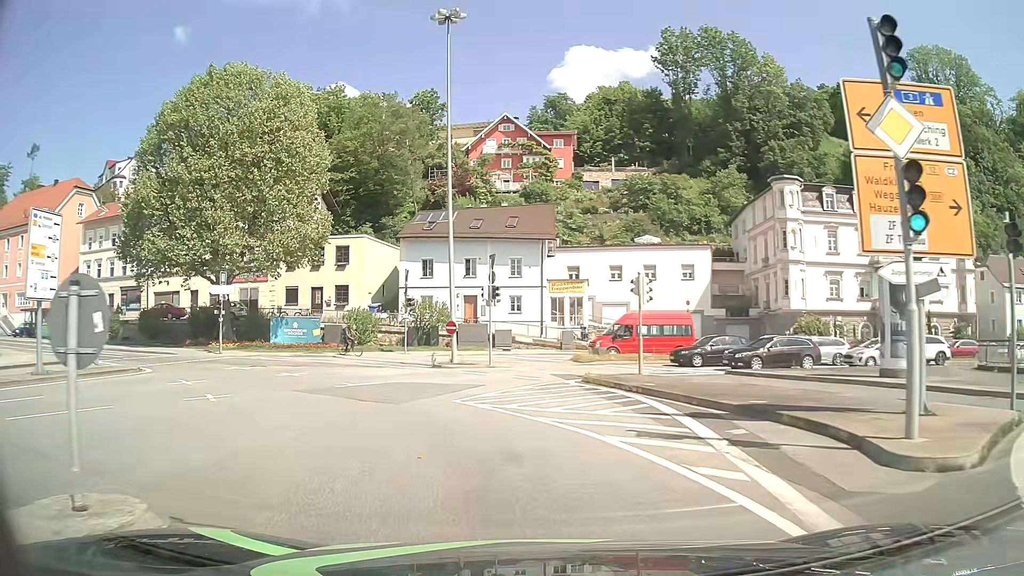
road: primary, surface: asphalt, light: Day
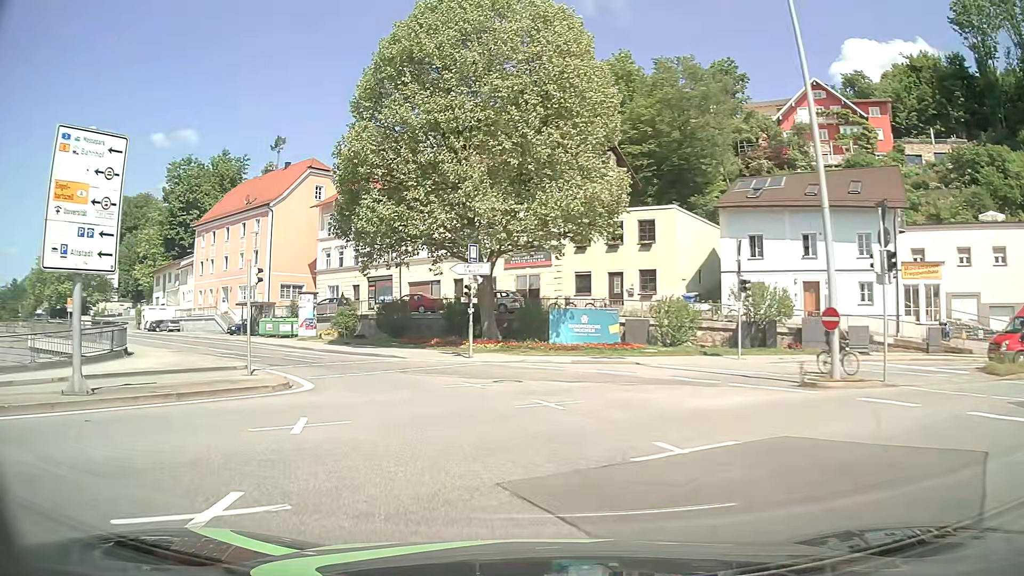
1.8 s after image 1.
(-2.5, +11.6) m; -25°
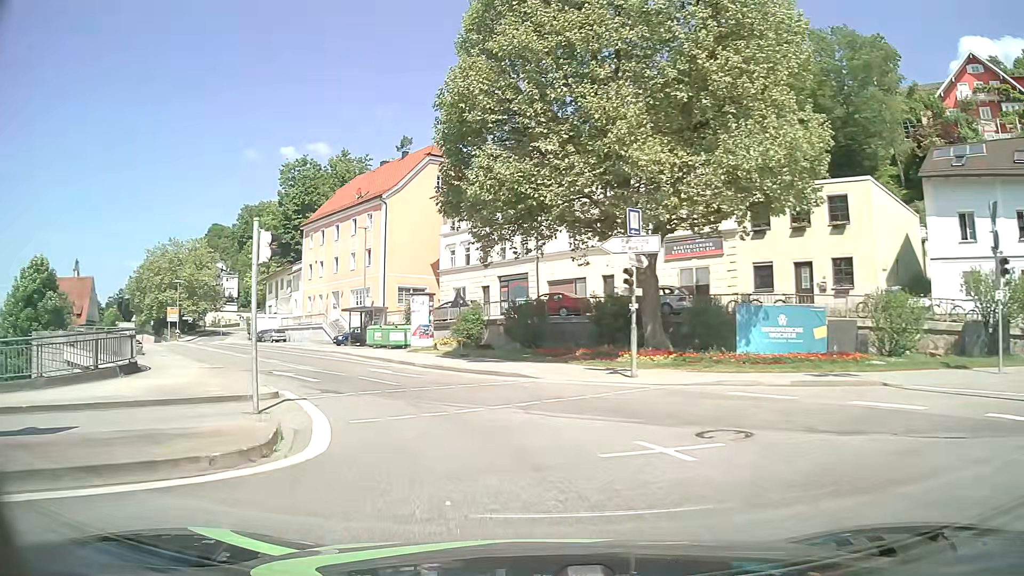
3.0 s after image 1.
(-1.1, +9.2) m; -12°
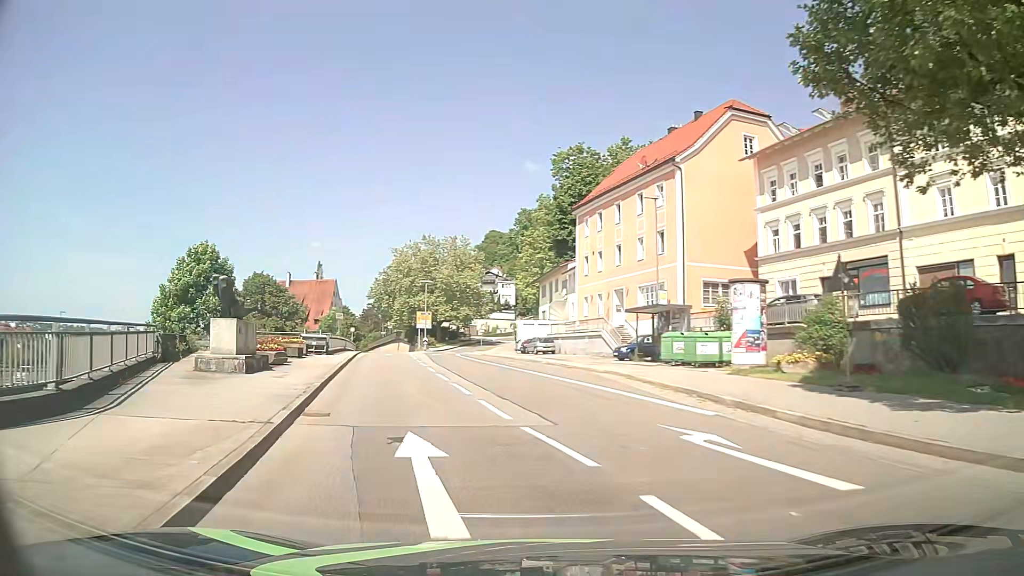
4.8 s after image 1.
(-3.2, +14.8) m; -25°
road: primary_link
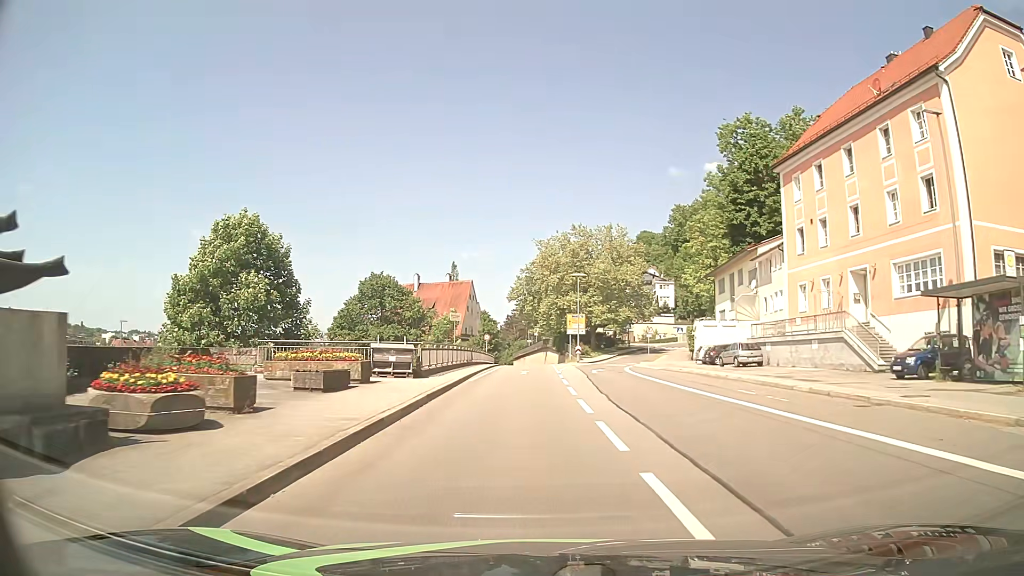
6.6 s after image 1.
(-2.7, +16.2) m; -13°
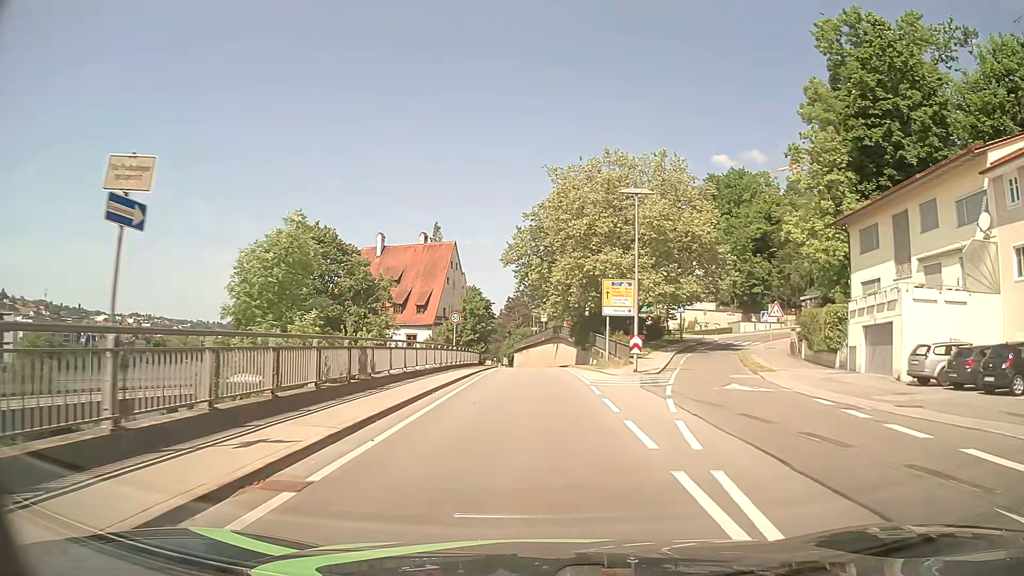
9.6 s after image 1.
(-0.4, +32.1) m; -1°
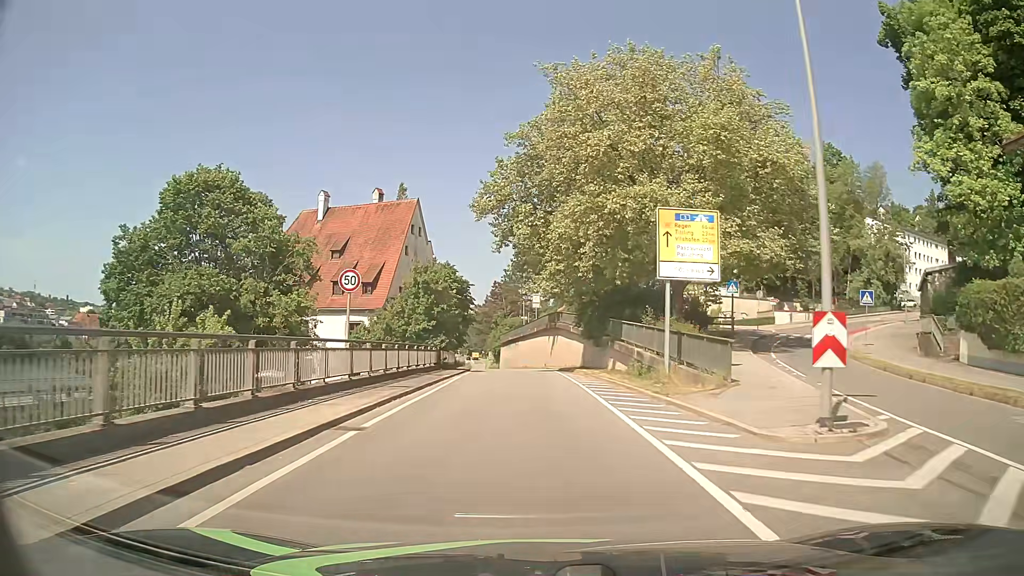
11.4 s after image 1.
(+0.1, +20.3) m; +1°
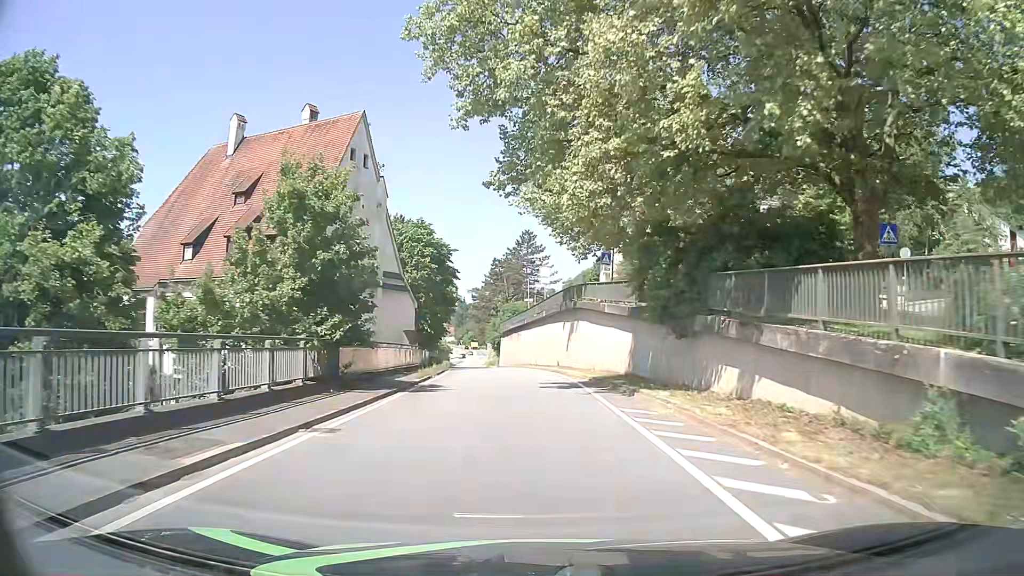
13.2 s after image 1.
(-0.1, +21.3) m; -1°
(0, +10) (0, +20) (0, +30) (-1, +40) (-2, +50) (-3, +60) (-5, +70) (-6, +80) (-8, +90) (-9, +99) m
